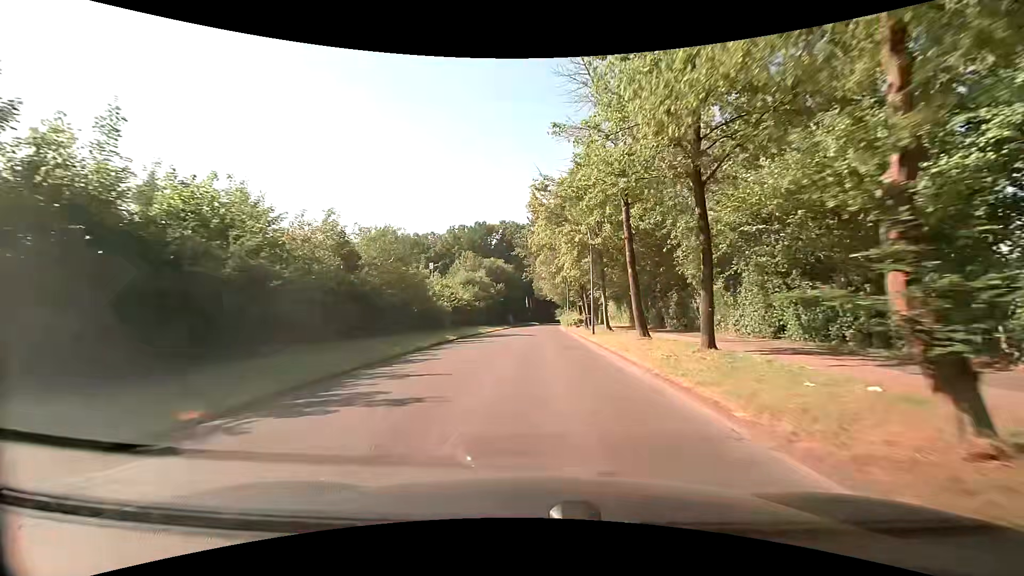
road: tertiary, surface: asphalt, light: Day
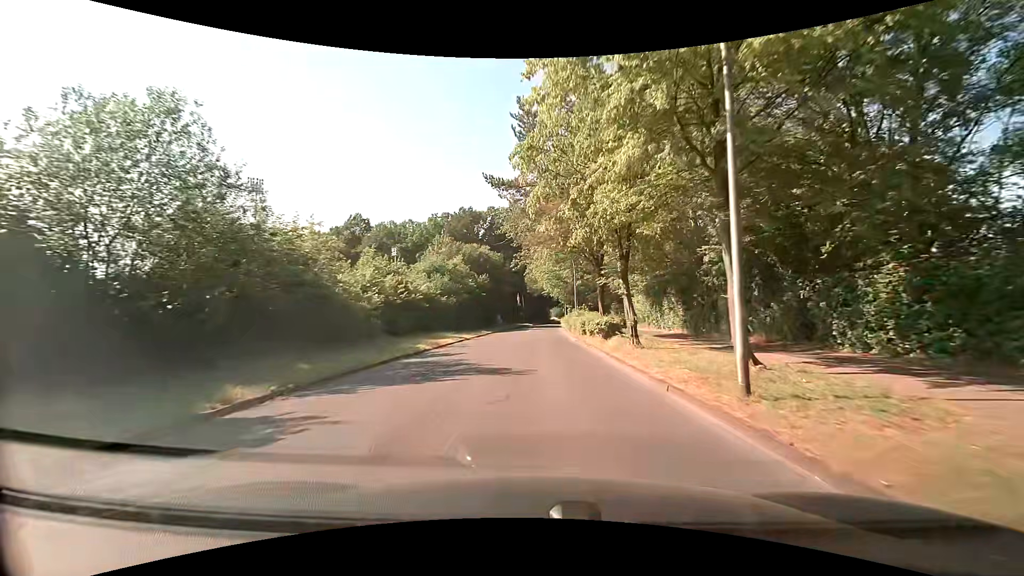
(+0.3, +21.4) m; +2°
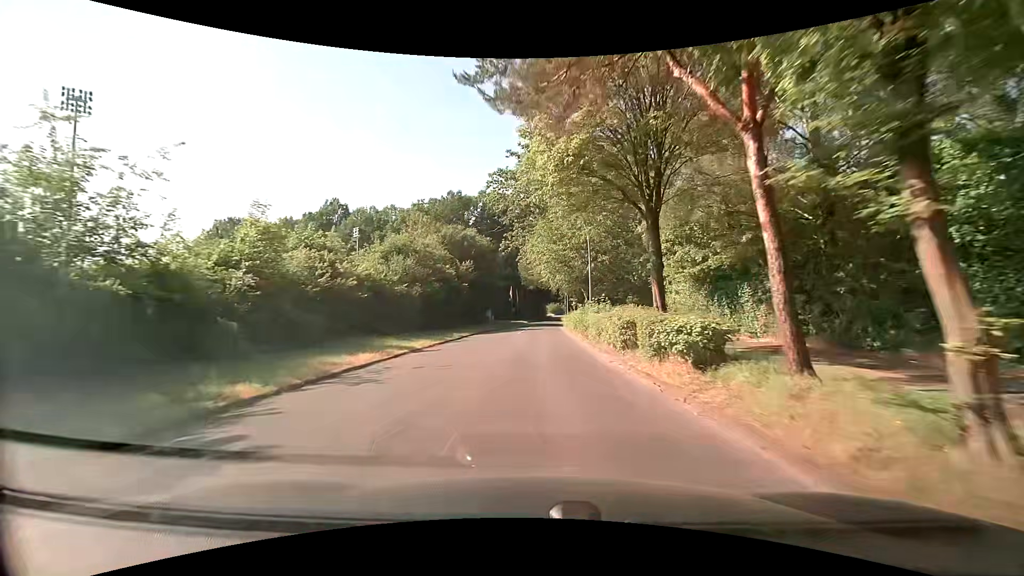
(-0.1, +14.4) m; +1°
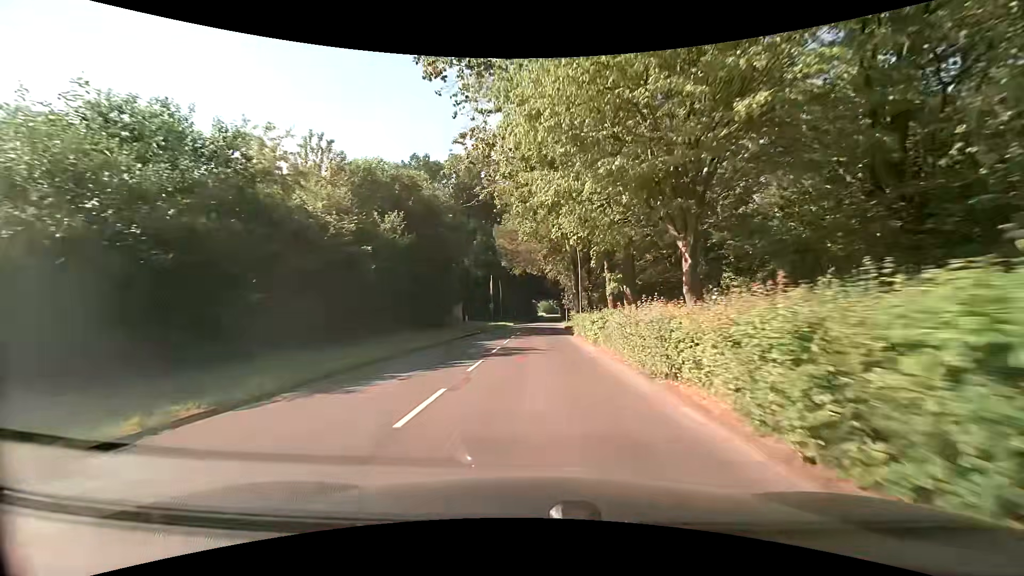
(0.0, +29.5) m; 0°
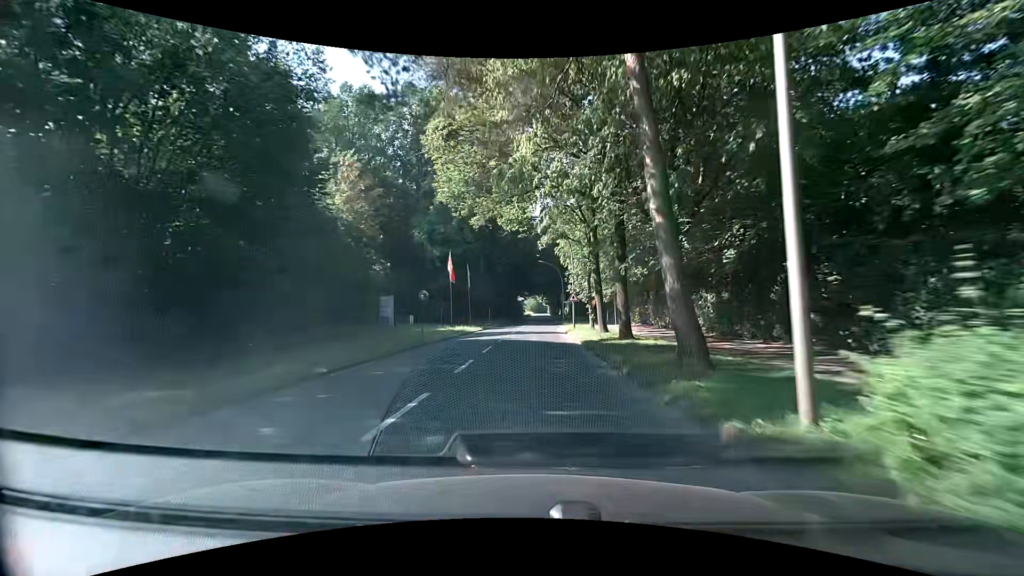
(+0.4, +30.4) m; +1°
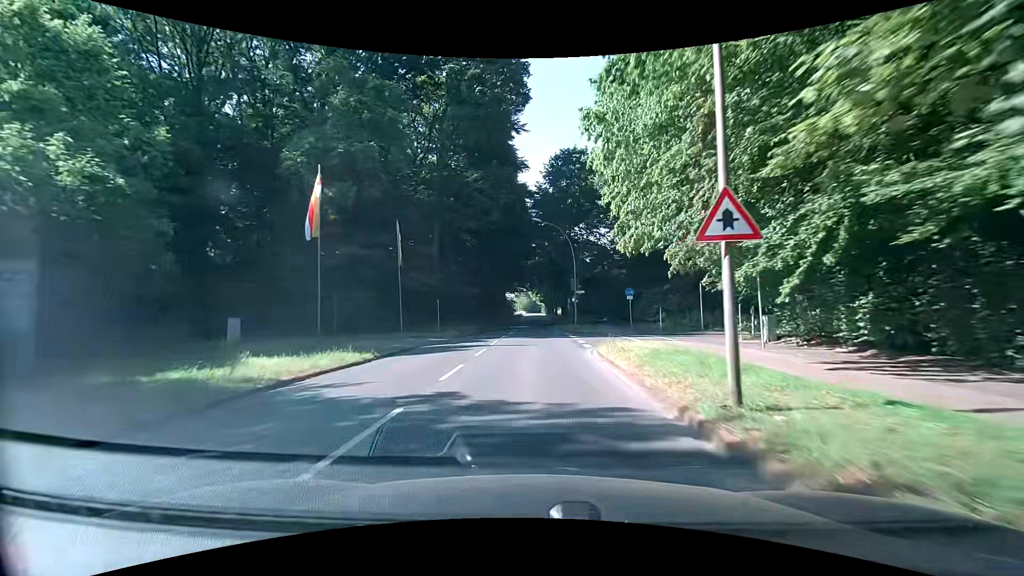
(+0.4, +31.1) m; +1°
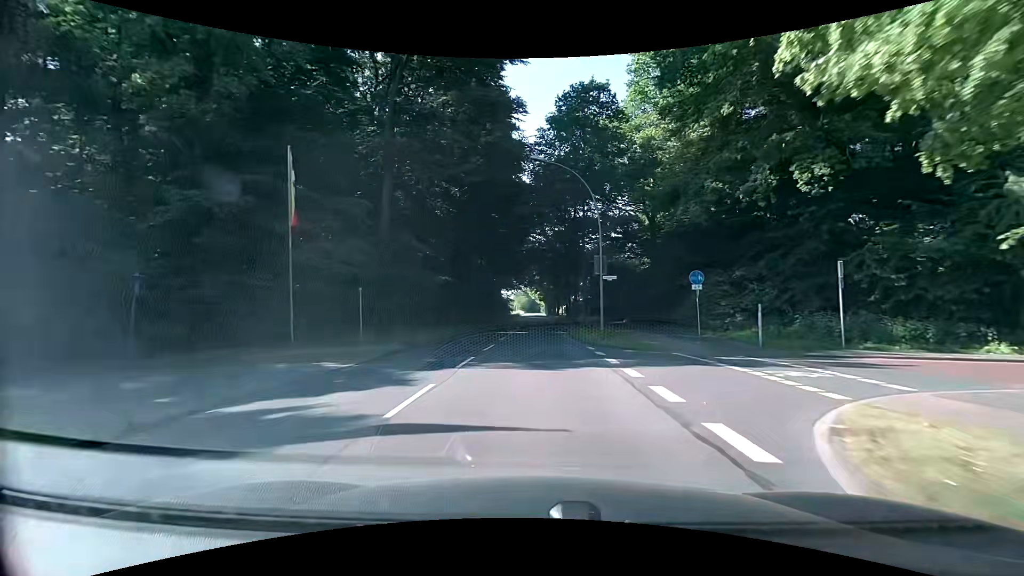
(+0.2, +15.5) m; 0°
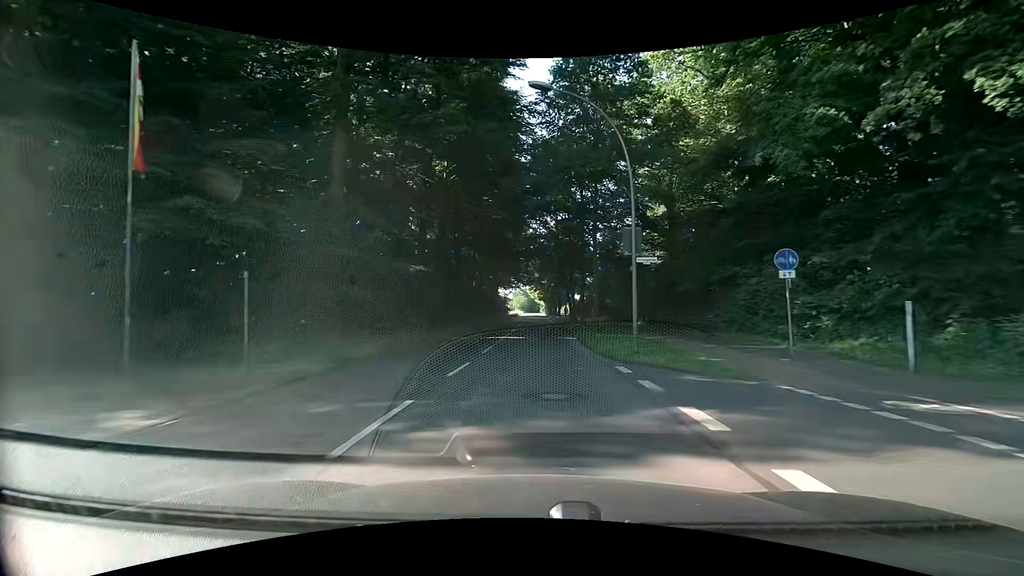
(+0.1, +7.7) m; +1°
(0, +10) (0, +20) (0, +30) (0, +40) (0, +50) (0, +60) (0, +70) (0, +80) (+1, +90) (+1, +100) m
